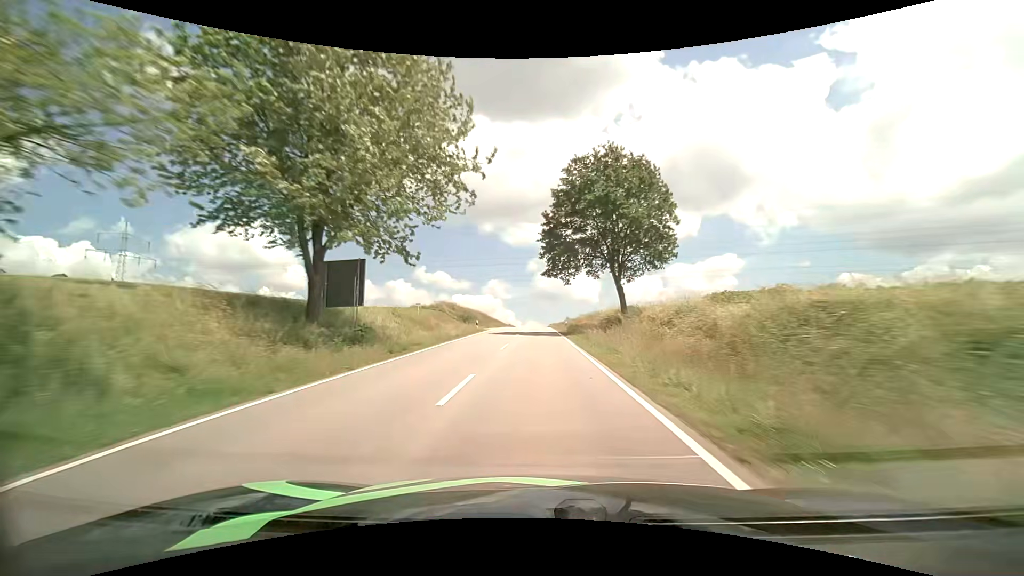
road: tertiary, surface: asphalt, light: Day
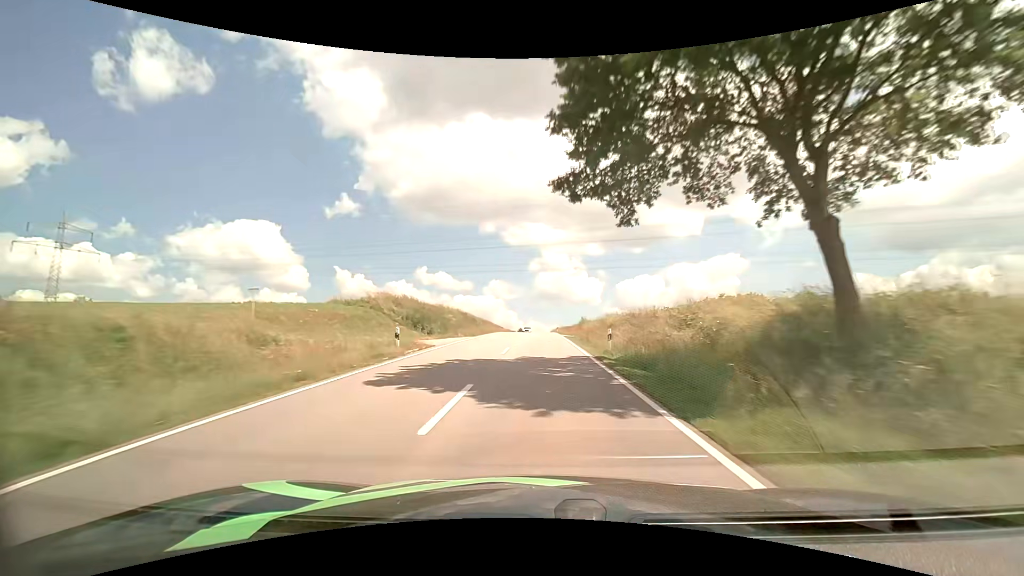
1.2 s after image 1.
(0.0, +26.4) m; 0°
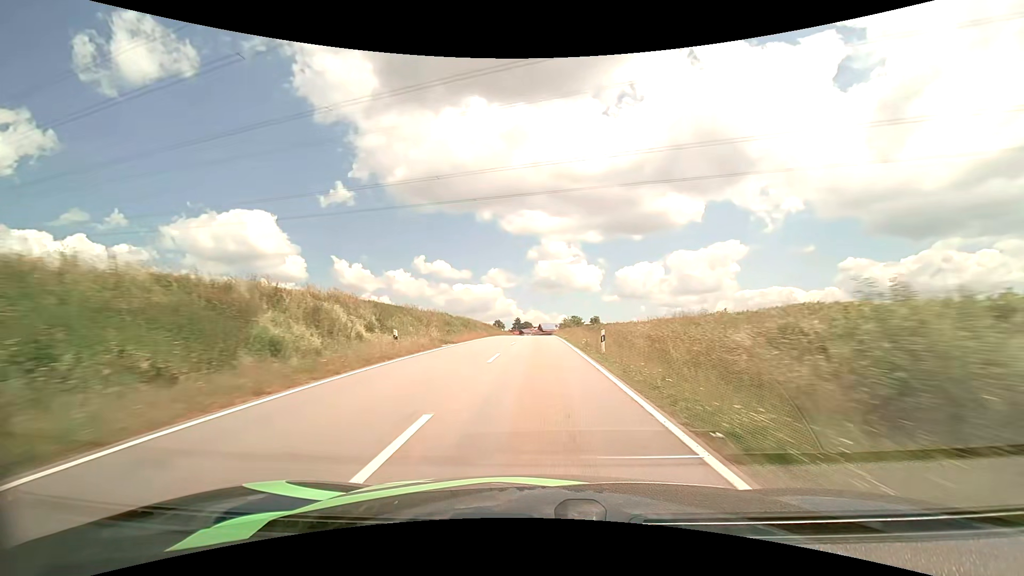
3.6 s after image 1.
(+0.5, +52.5) m; 0°
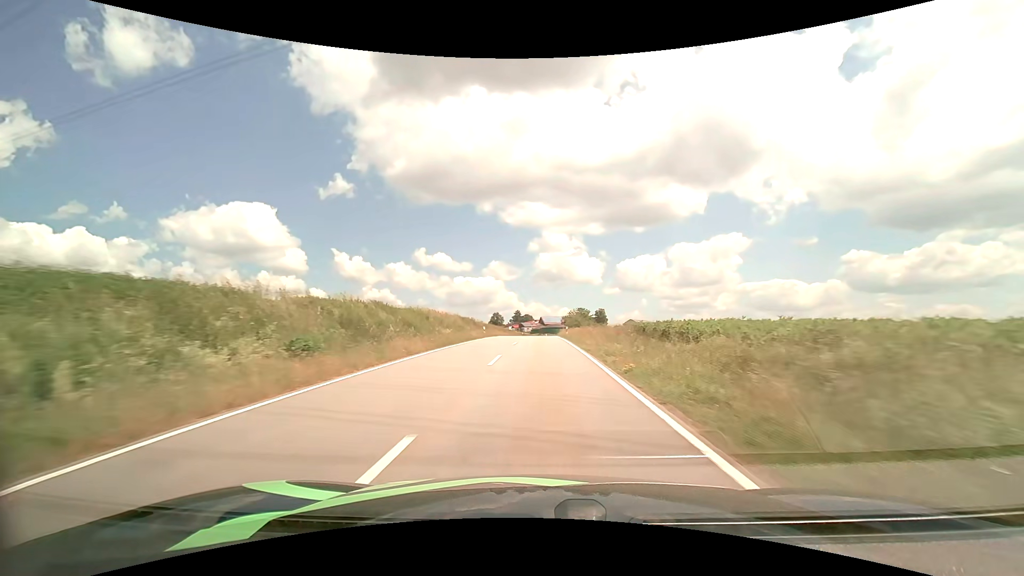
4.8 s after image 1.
(0.0, +25.9) m; 0°
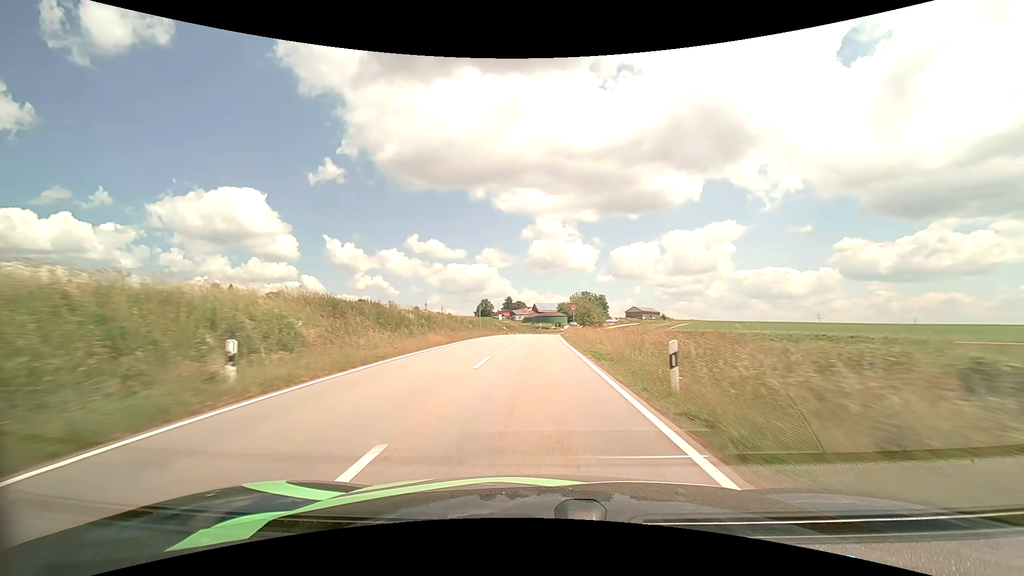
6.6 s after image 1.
(+0.2, +38.3) m; +1°
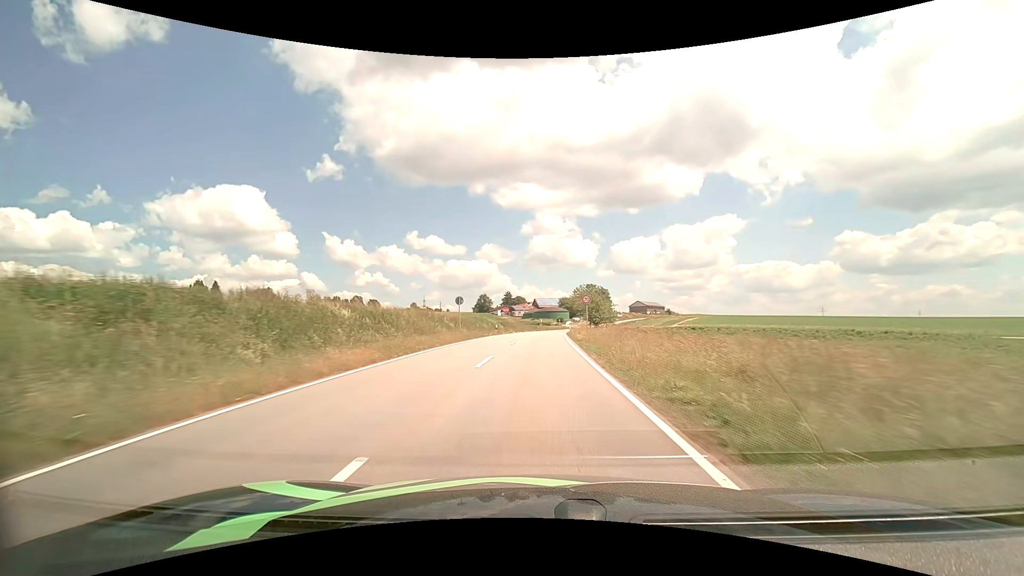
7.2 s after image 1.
(0.0, +12.5) m; 0°
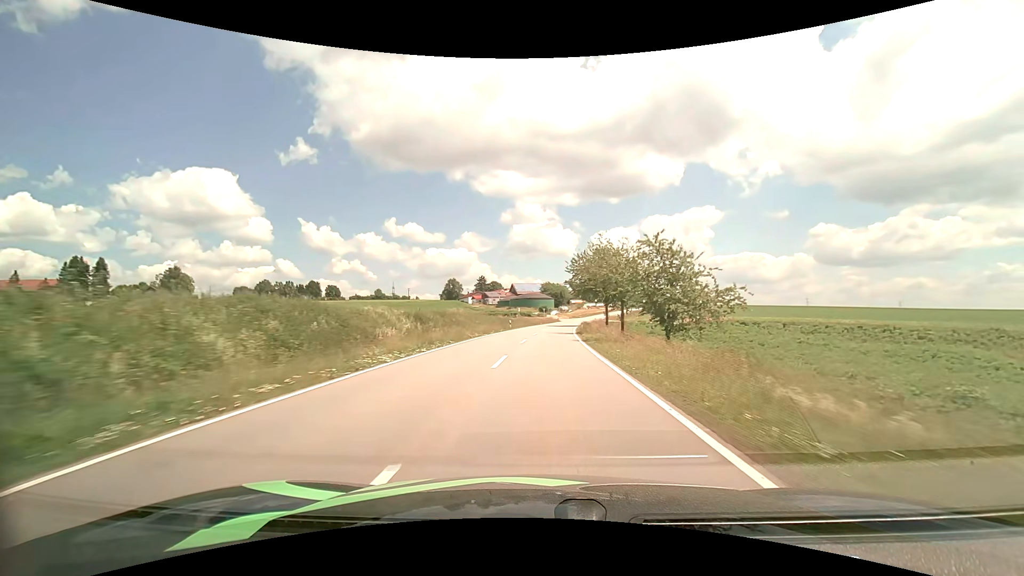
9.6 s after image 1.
(+0.6, +49.4) m; +2°
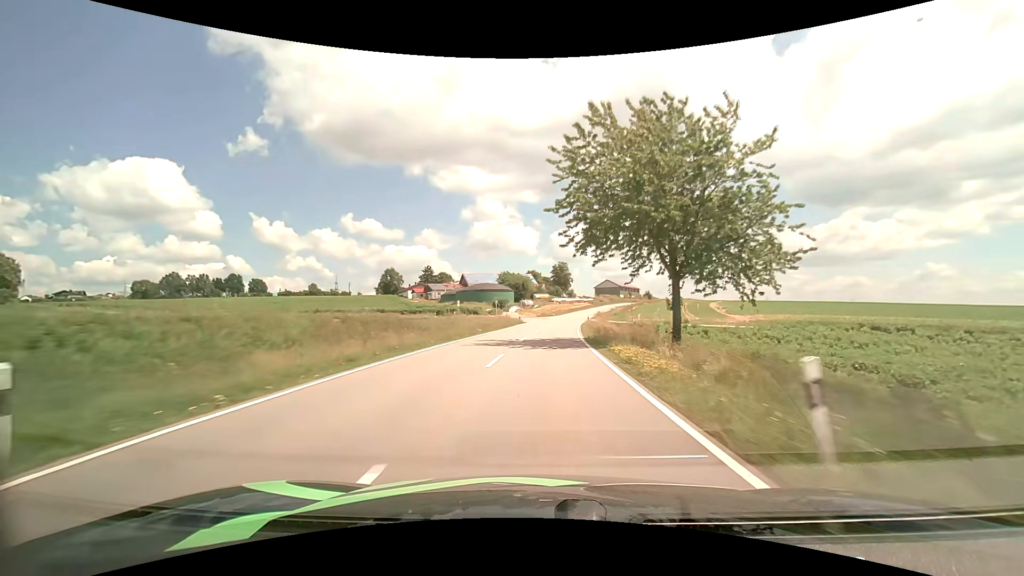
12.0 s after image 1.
(+1.7, +50.0) m; +4°
(0, +10) (0, +20) (+1, +30) (+1, +40) (+2, +50) (+3, +60) (+4, +70) (+6, +80) (+8, +90) (+10, +99) m
